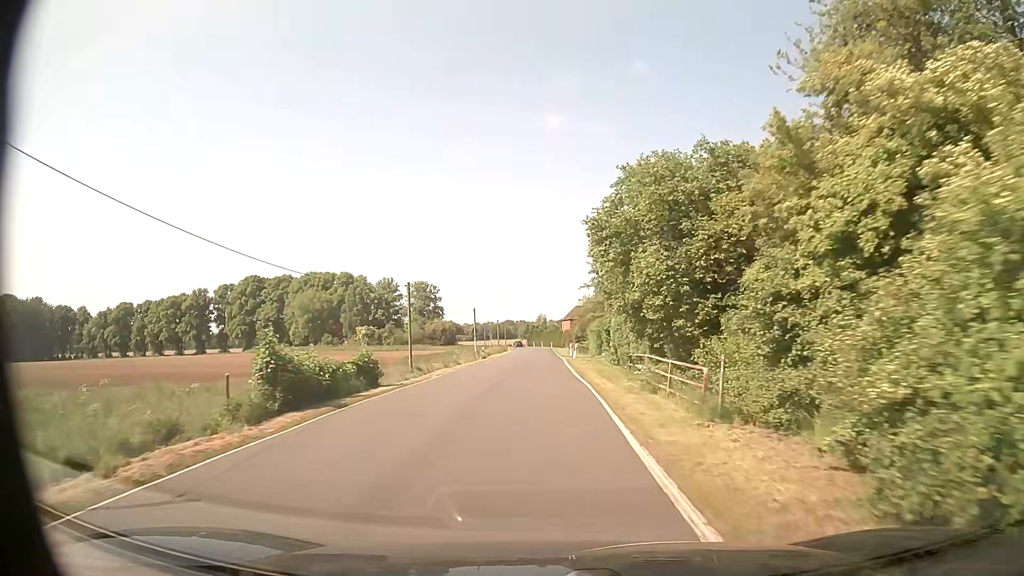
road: secondary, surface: asphalt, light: Day
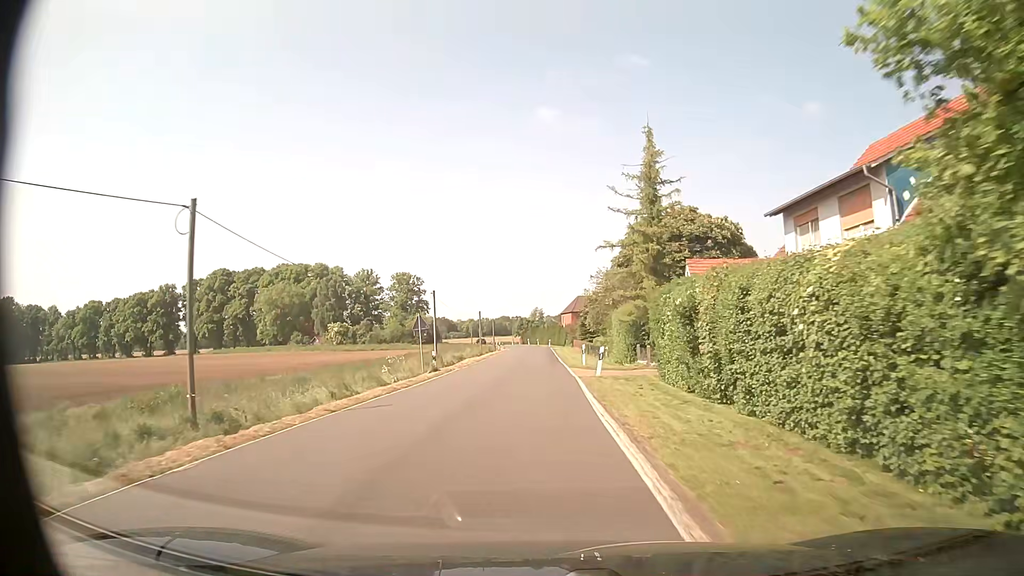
(-0.1, +23.7) m; 0°
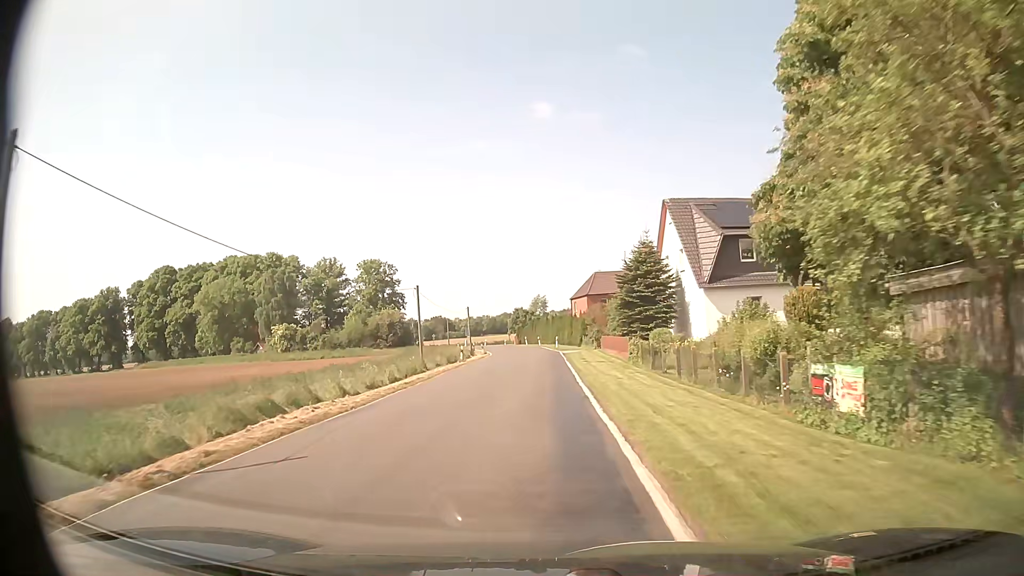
(+0.3, +39.8) m; 0°
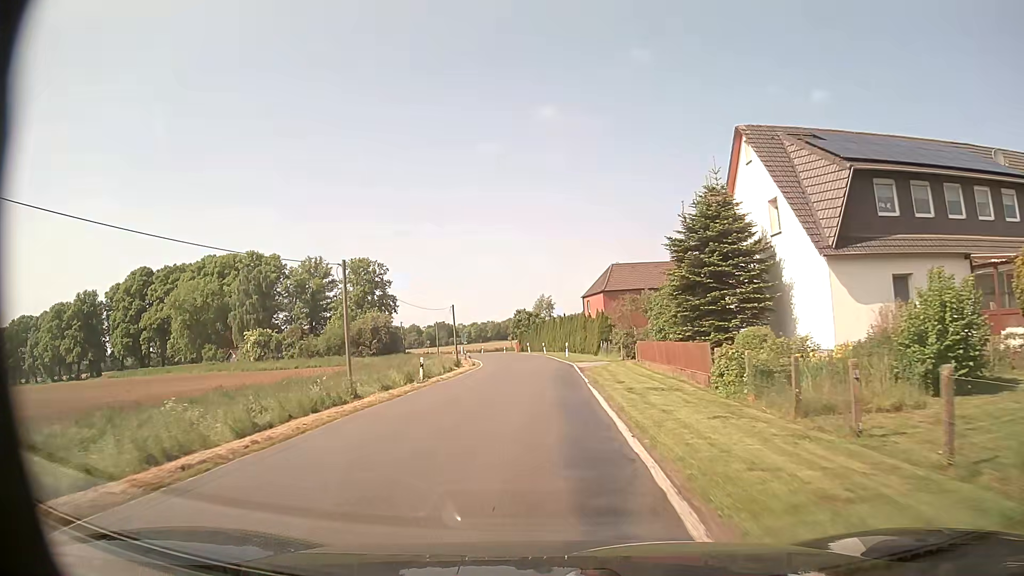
(-0.1, +15.9) m; -1°
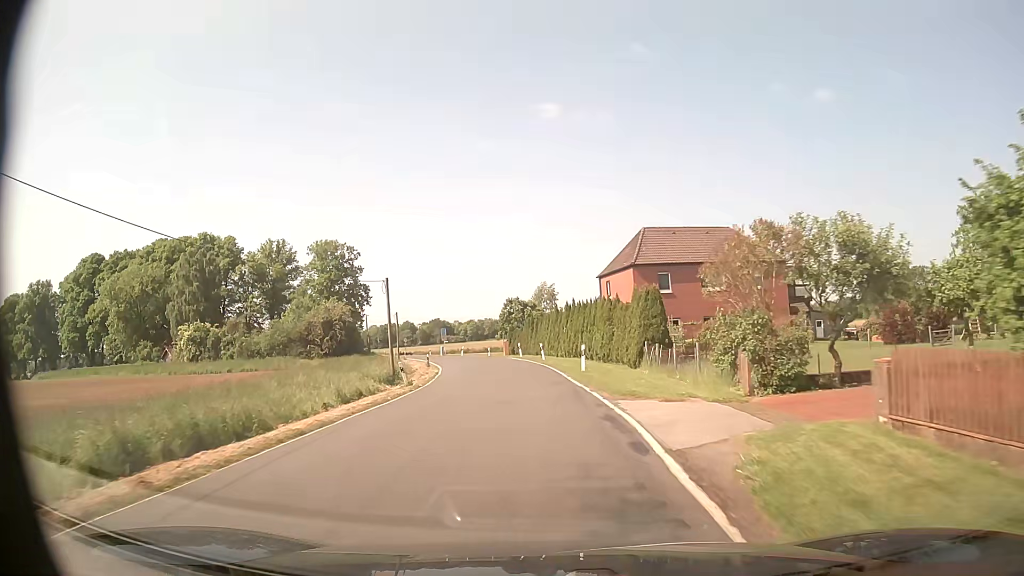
(+0.1, +23.8) m; 0°
(0, +10) (0, +20) (-1, +30) (-2, +40) (-3, +50) (-6, +60) (-8, +69) (-11, +79) (-15, +88) (-19, +97) m
